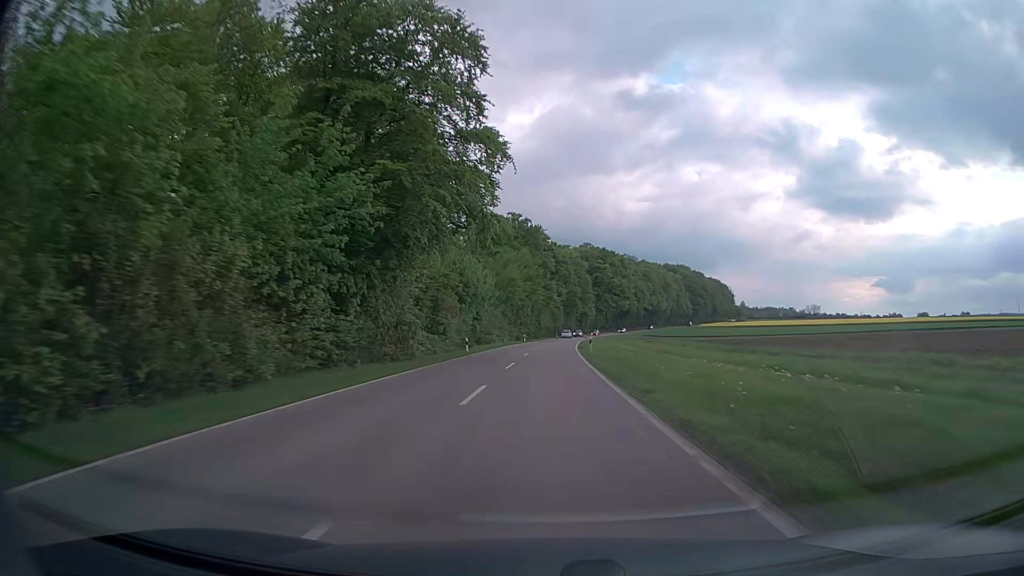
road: secondary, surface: asphalt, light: Day
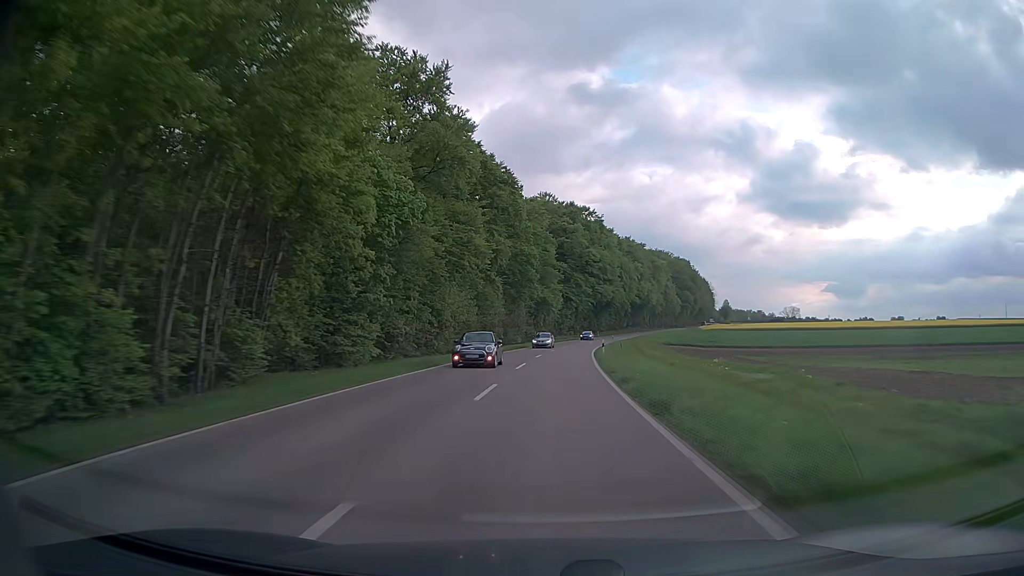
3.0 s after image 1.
(+2.9, +87.4) m; +5°
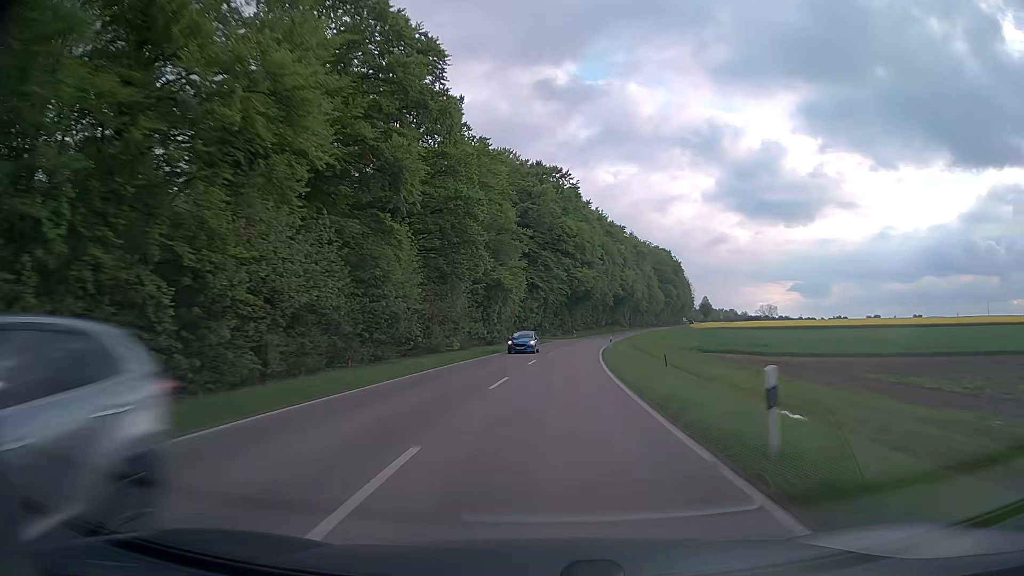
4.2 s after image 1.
(+0.8, +34.9) m; +3°
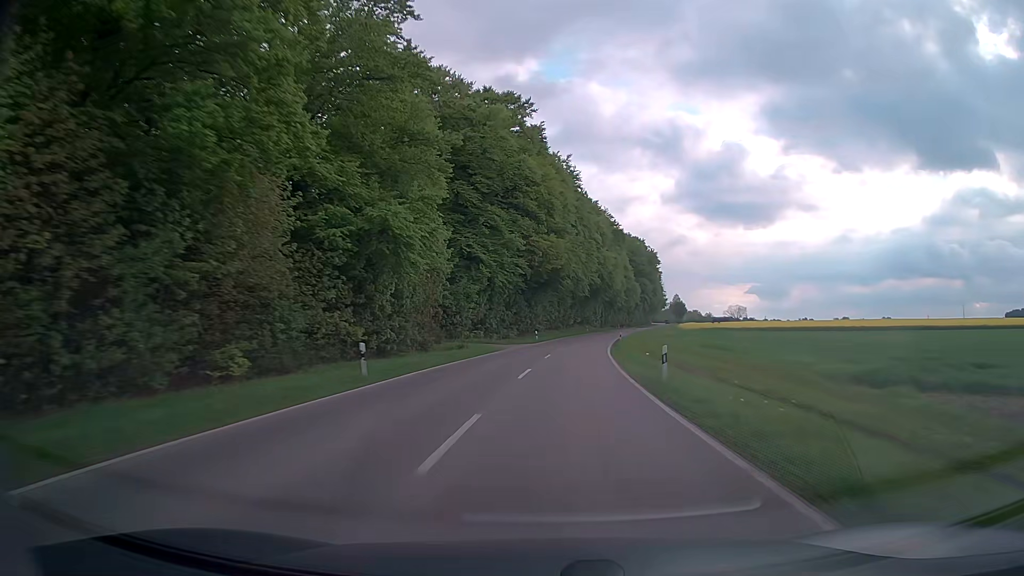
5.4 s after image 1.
(+1.0, +34.9) m; +4°
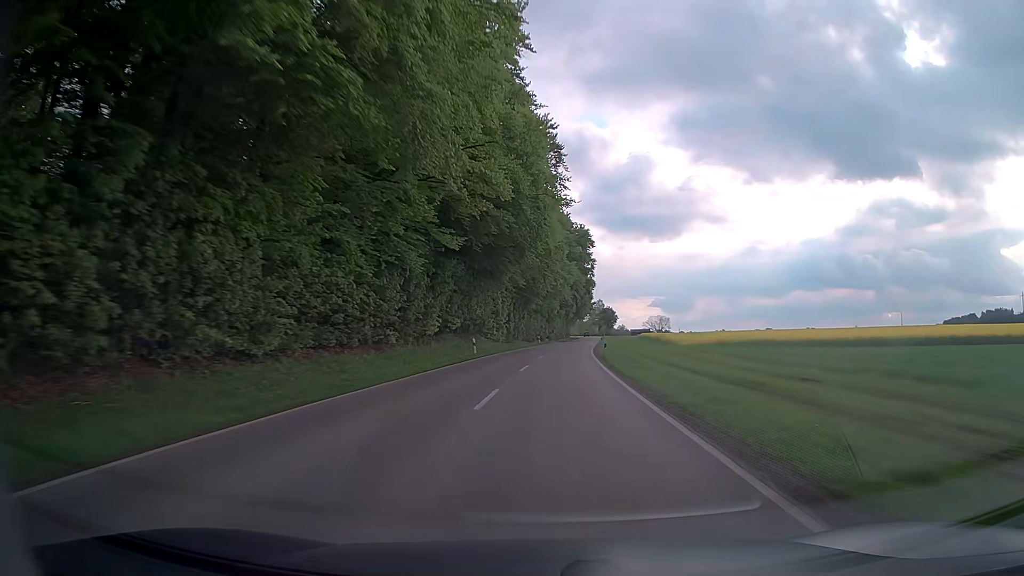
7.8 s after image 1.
(+5.5, +69.3) m; +9°
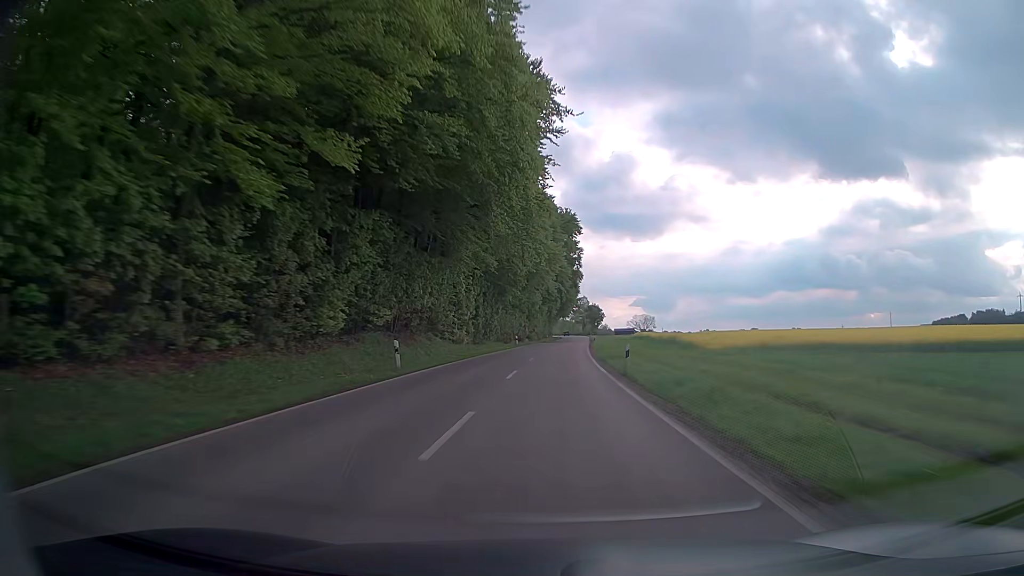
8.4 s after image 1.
(+0.2, +17.4) m; +1°
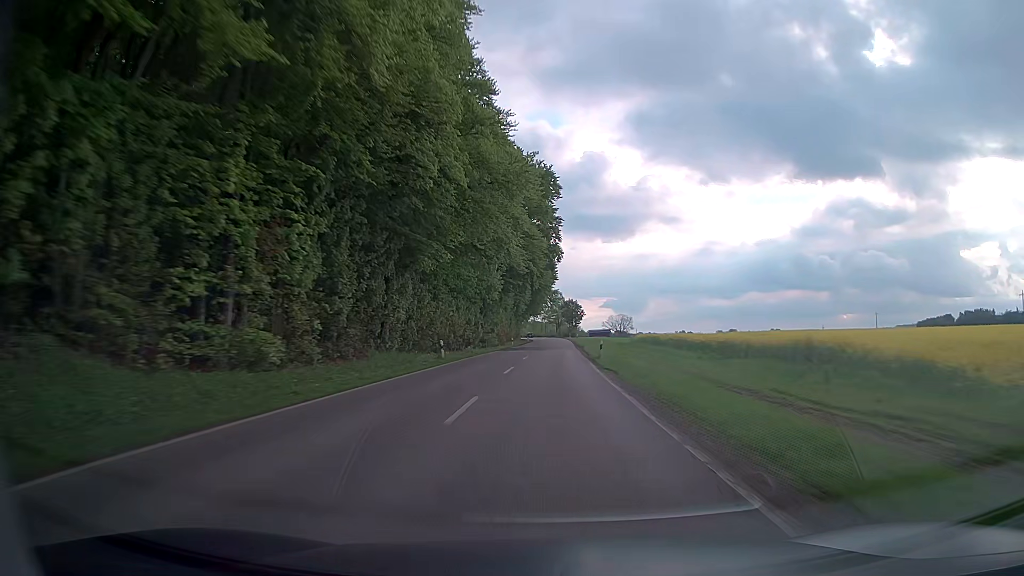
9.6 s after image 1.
(+0.9, +34.7) m; +3°
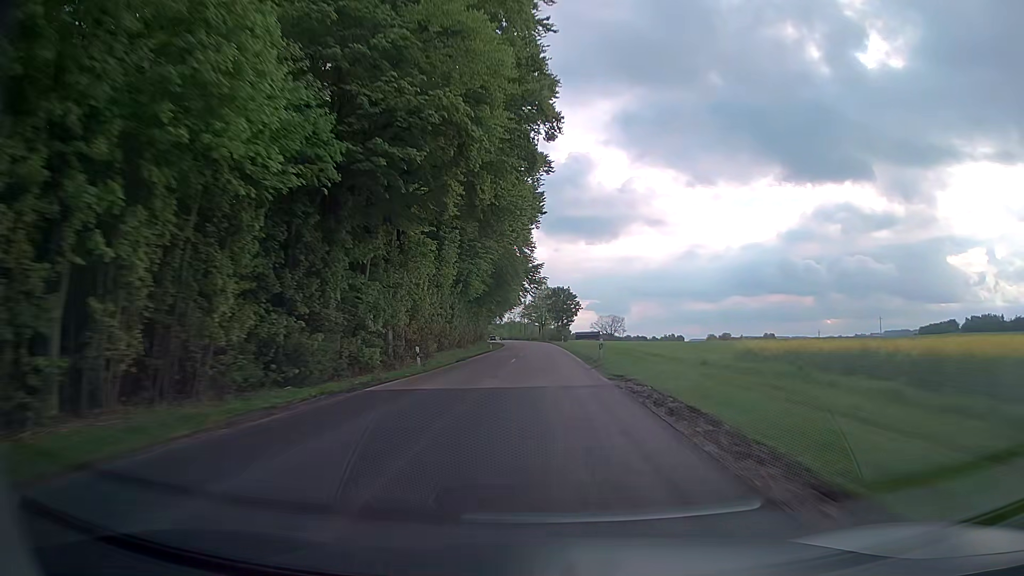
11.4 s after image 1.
(+0.9, +52.2) m; +2°
(0, +10) (0, +20) (0, +30) (0, +40) (0, +50) (0, +60) (0, +70) (0, +80) (-1, +90) (-1, +100) m
